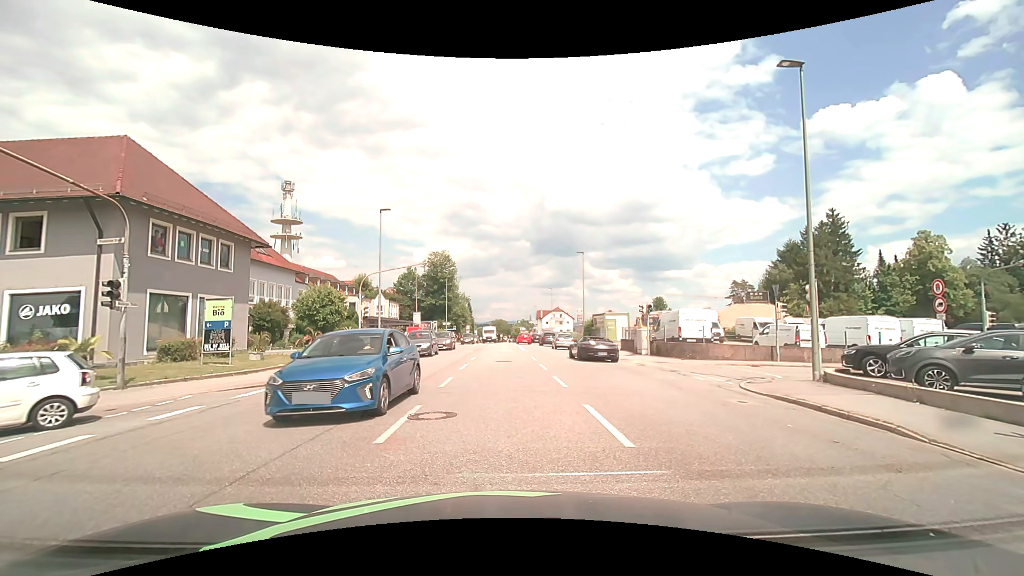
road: tertiary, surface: asphalt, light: Day
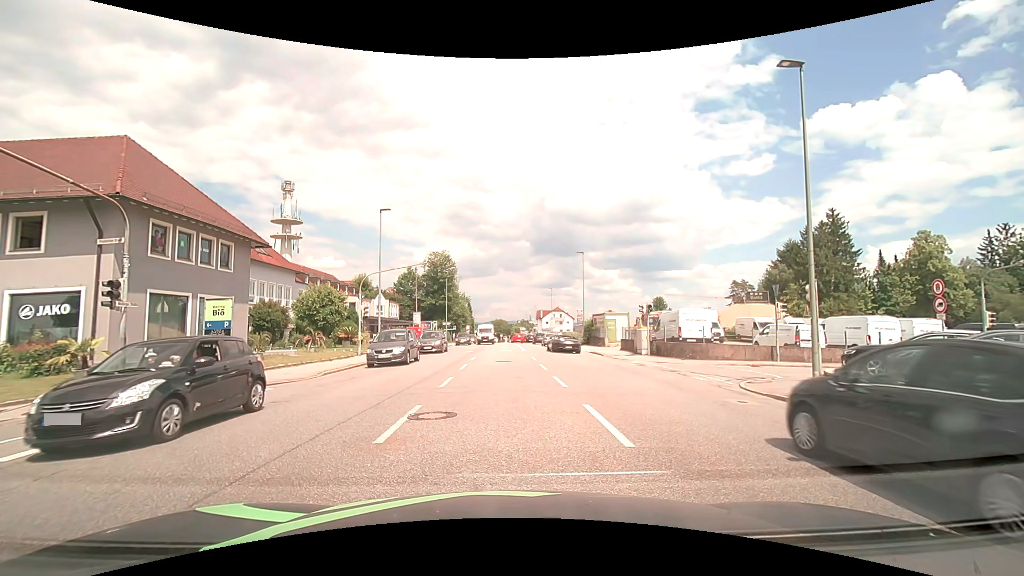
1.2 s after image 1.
(0.0, 0.0) m; 0°
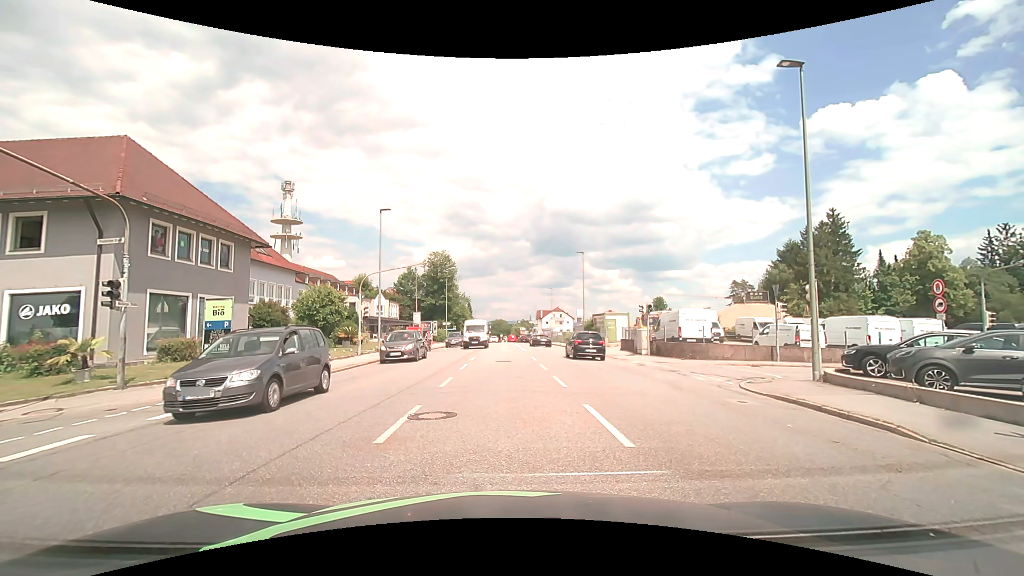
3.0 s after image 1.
(0.0, 0.0) m; 0°
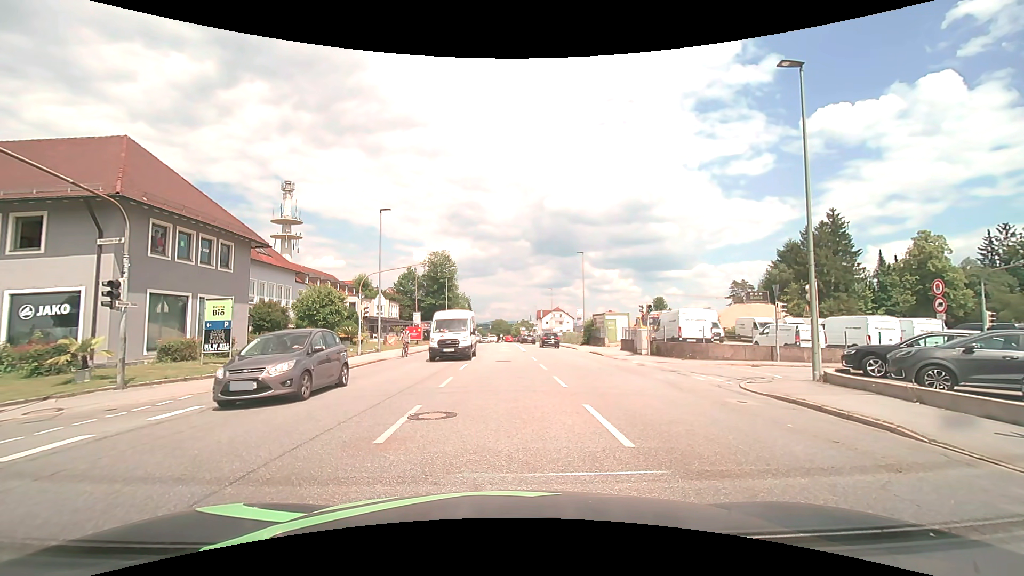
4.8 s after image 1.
(0.0, 0.0) m; 0°
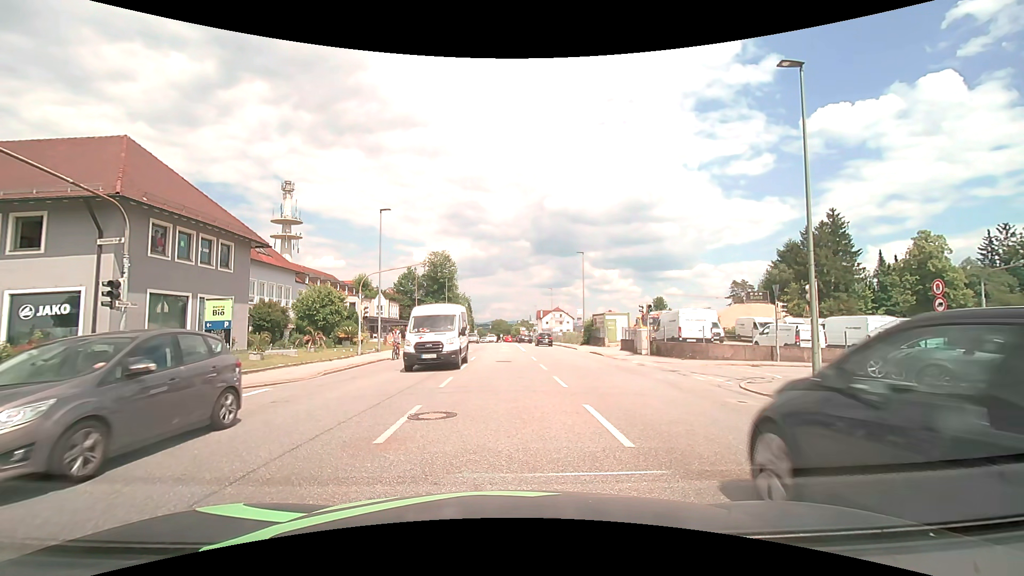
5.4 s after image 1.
(0.0, 0.0) m; 0°
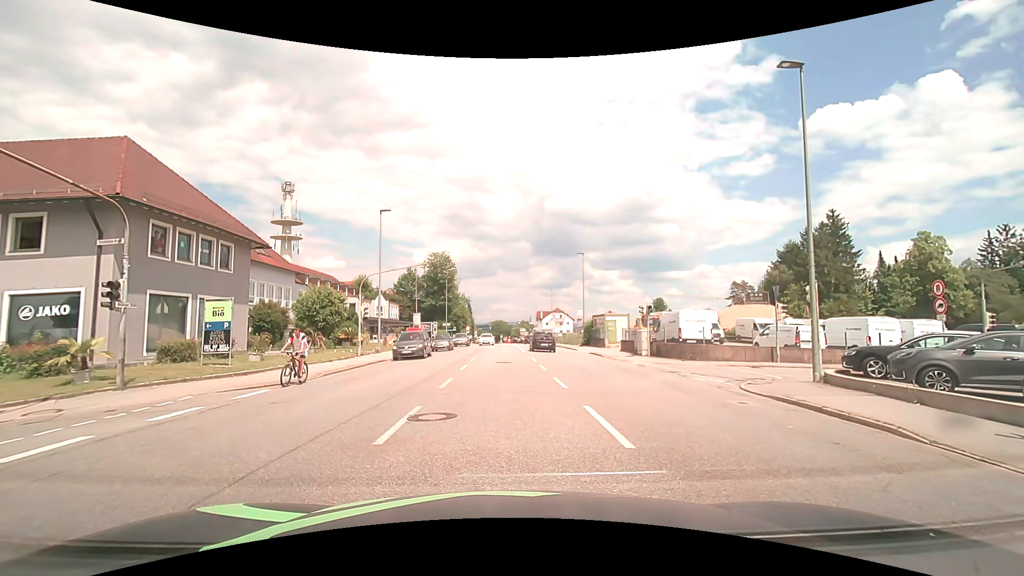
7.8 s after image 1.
(0.0, 0.0) m; 0°
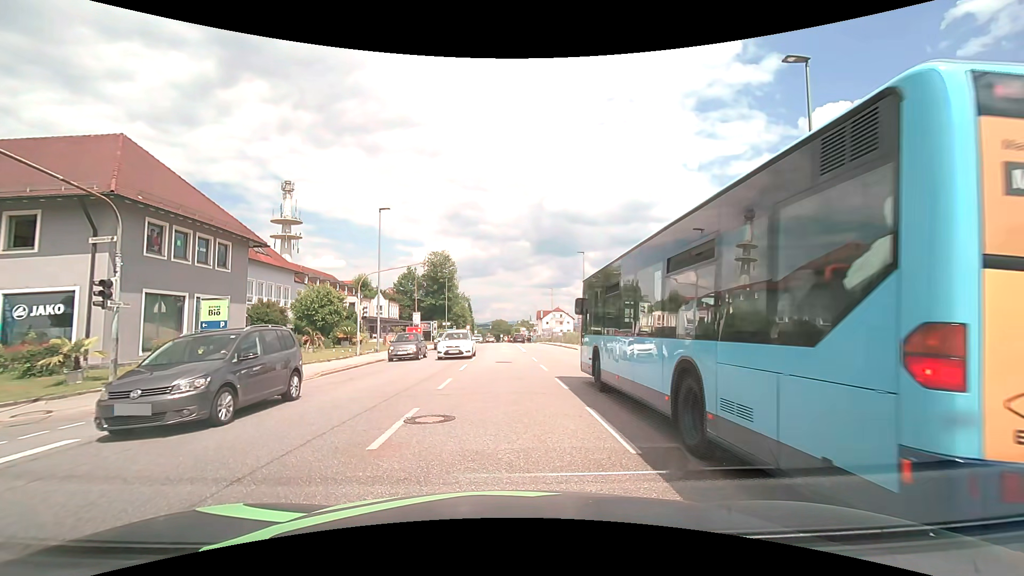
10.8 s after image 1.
(0.0, +0.3) m; 0°
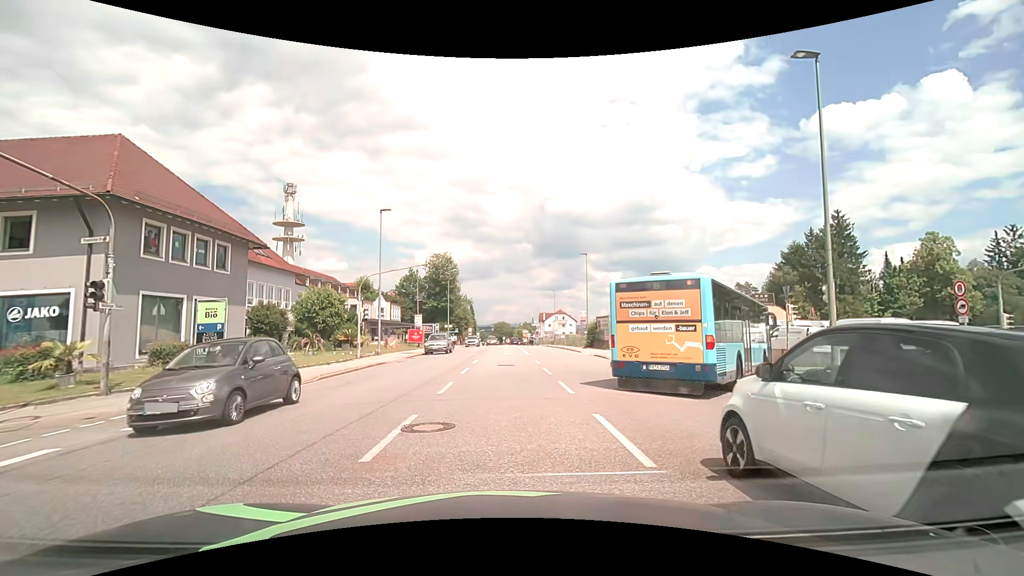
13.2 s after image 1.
(0.0, +0.5) m; 0°
